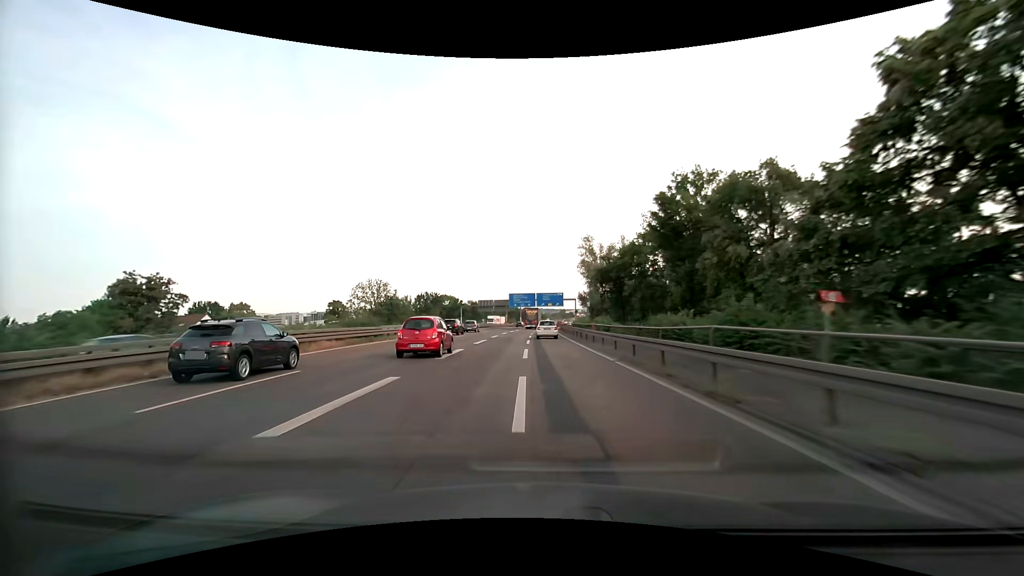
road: motorway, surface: asphalt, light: Day
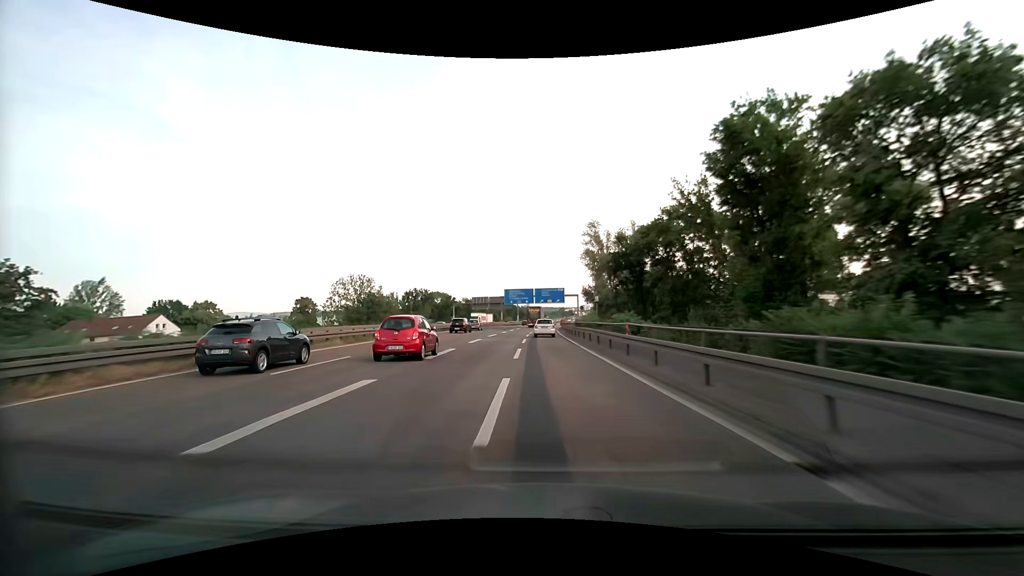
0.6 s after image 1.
(0.0, +12.6) m; 0°
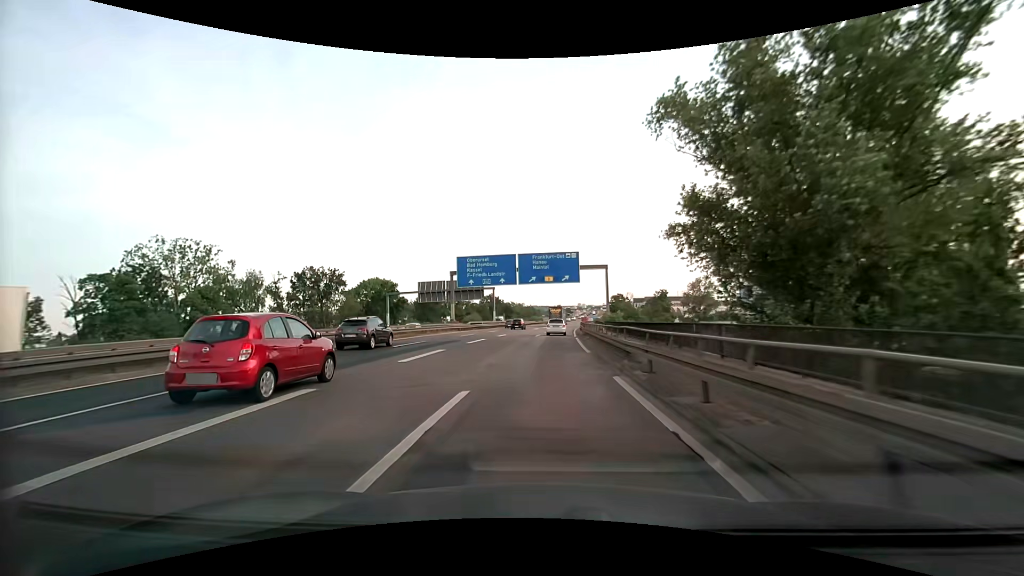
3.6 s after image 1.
(+0.1, +62.3) m; 0°
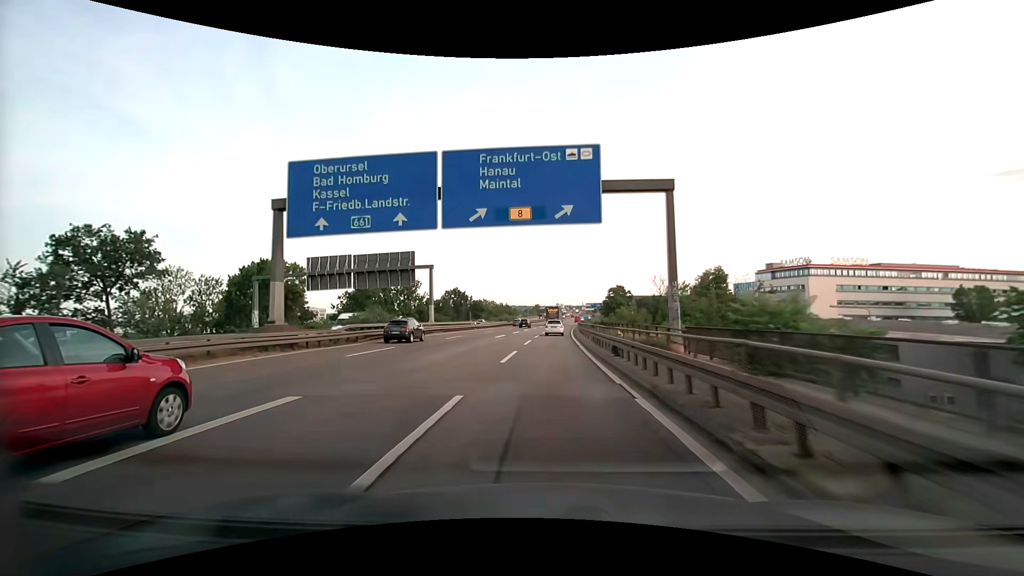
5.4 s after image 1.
(+0.6, +36.8) m; +2°
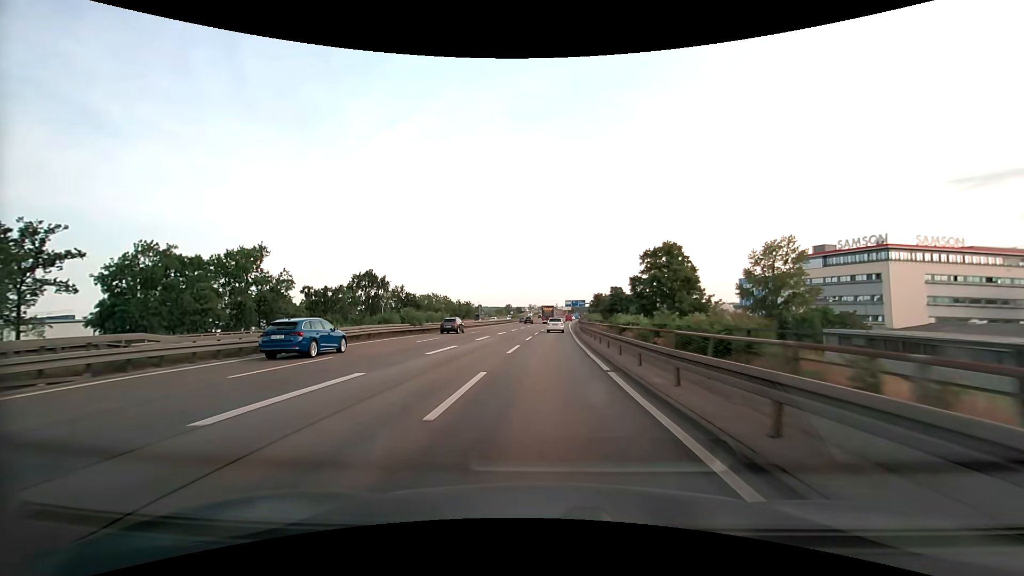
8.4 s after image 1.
(+2.2, +60.6) m; +4°
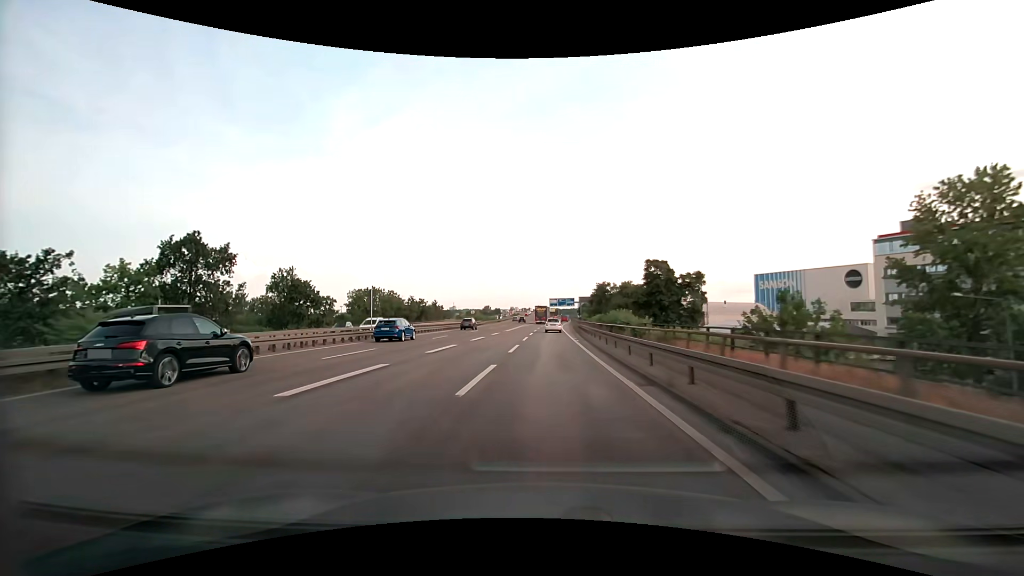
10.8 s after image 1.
(+0.9, +47.9) m; +2°
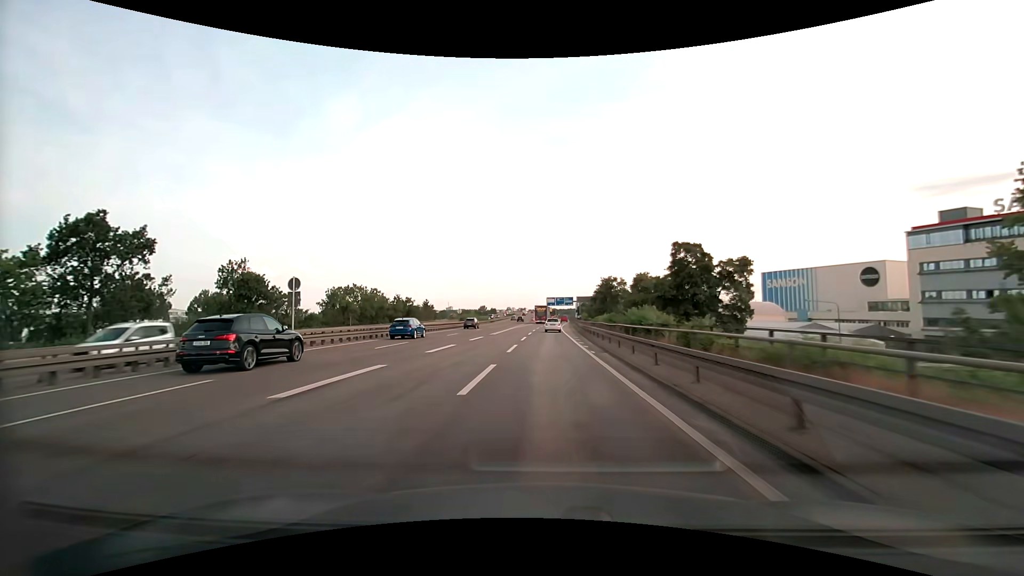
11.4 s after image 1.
(+0.1, +11.8) m; 0°
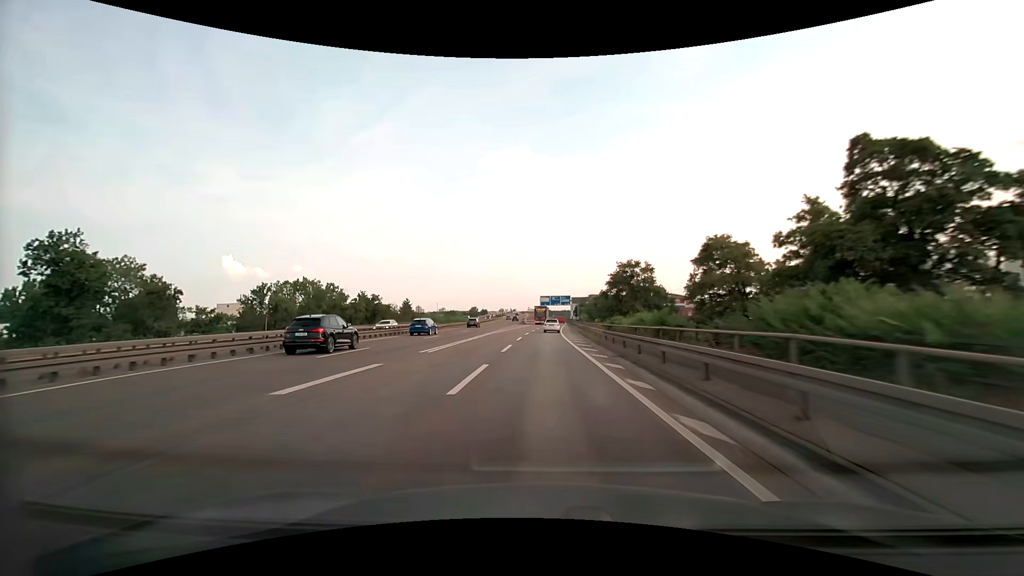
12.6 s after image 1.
(+0.2, +23.5) m; +1°
(0, +10) (0, +20) (0, +30) (0, +40) (+1, +50) (+1, +60) (+1, +70) (+2, +80) (+2, +90) (+3, +100) m
